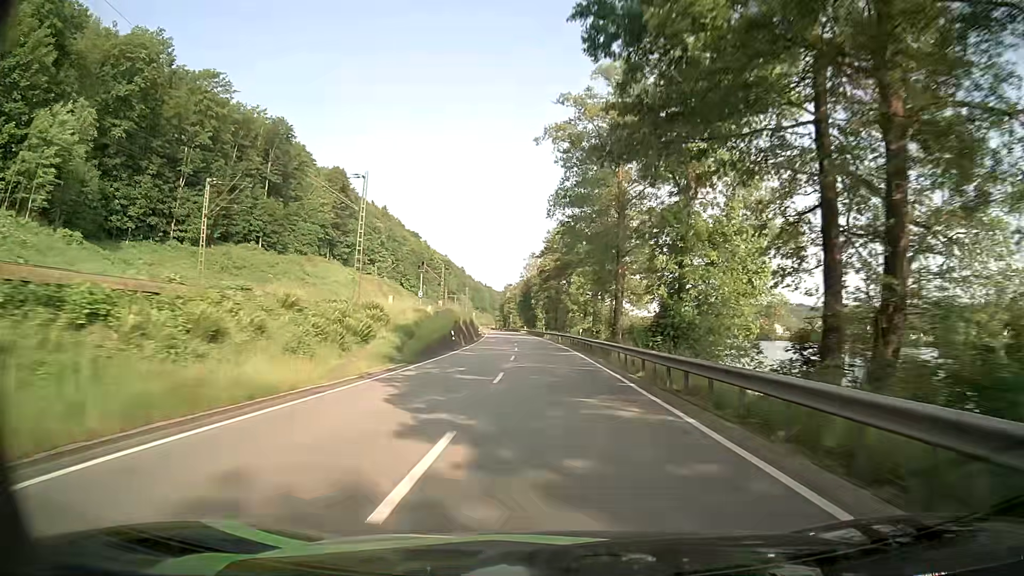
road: primary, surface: asphalt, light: Day
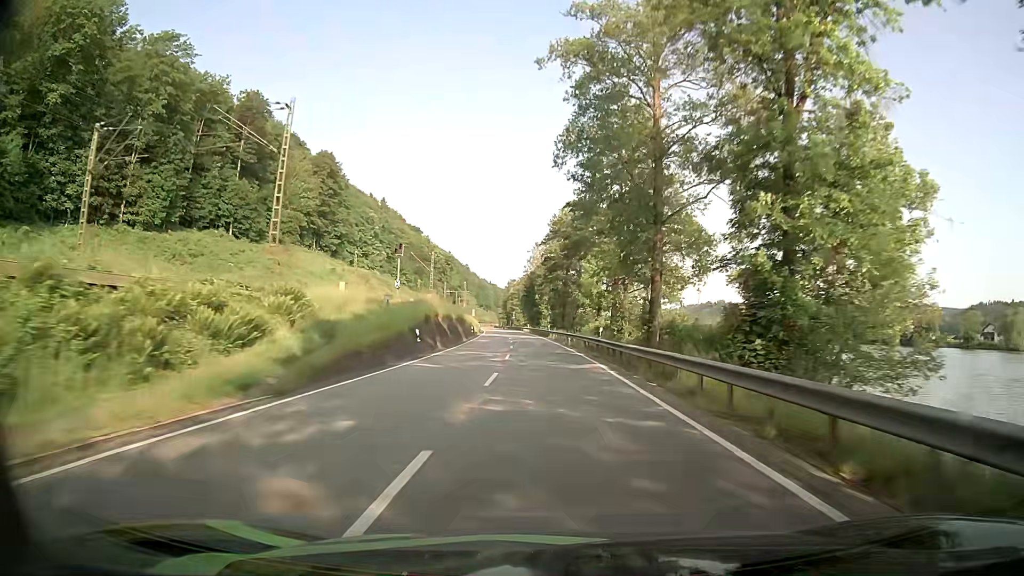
(-0.1, +13.5) m; -1°
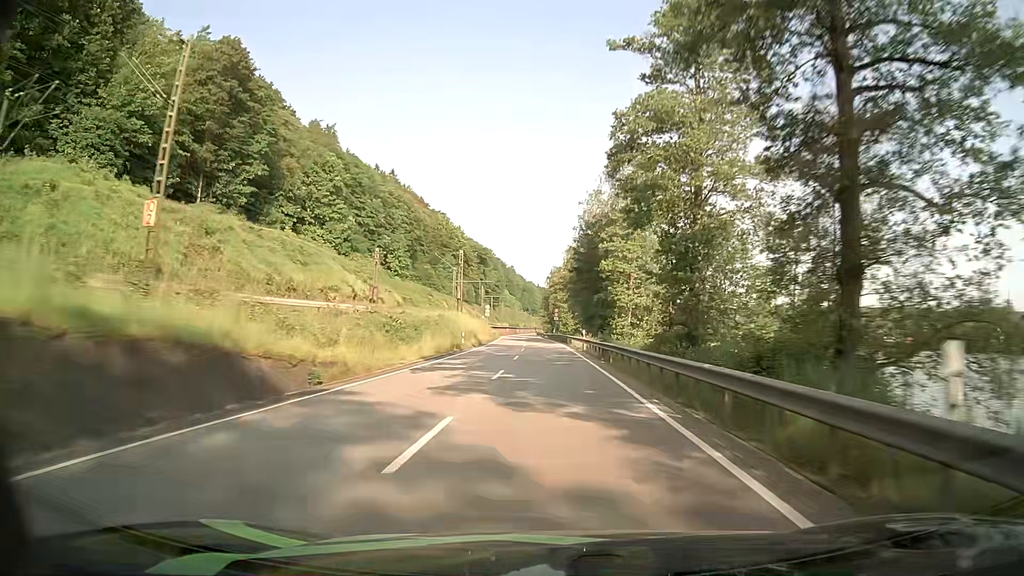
(-2.0, +68.8) m; -4°
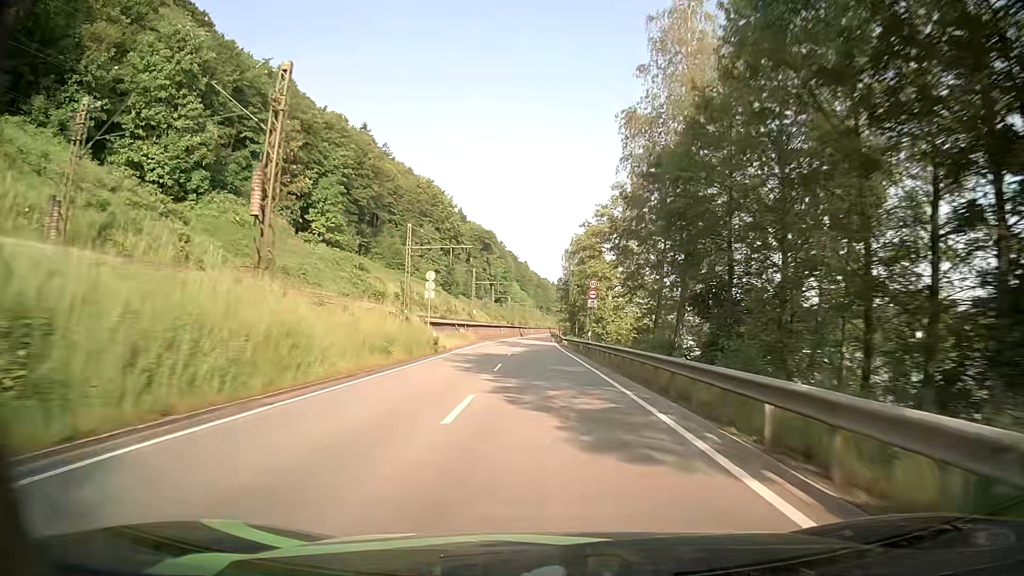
(-0.6, +56.4) m; -1°
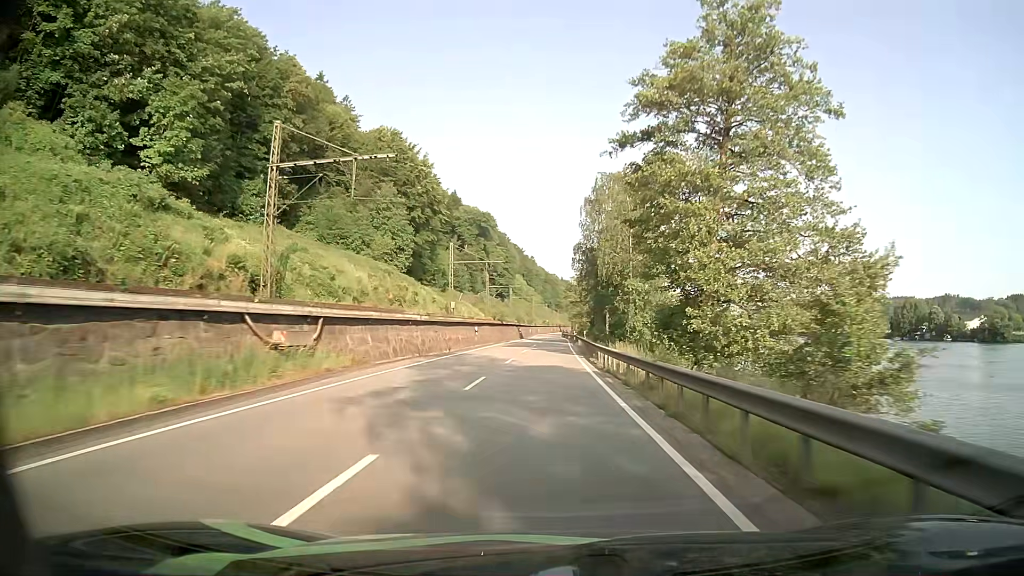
(-0.3, +42.4) m; -1°
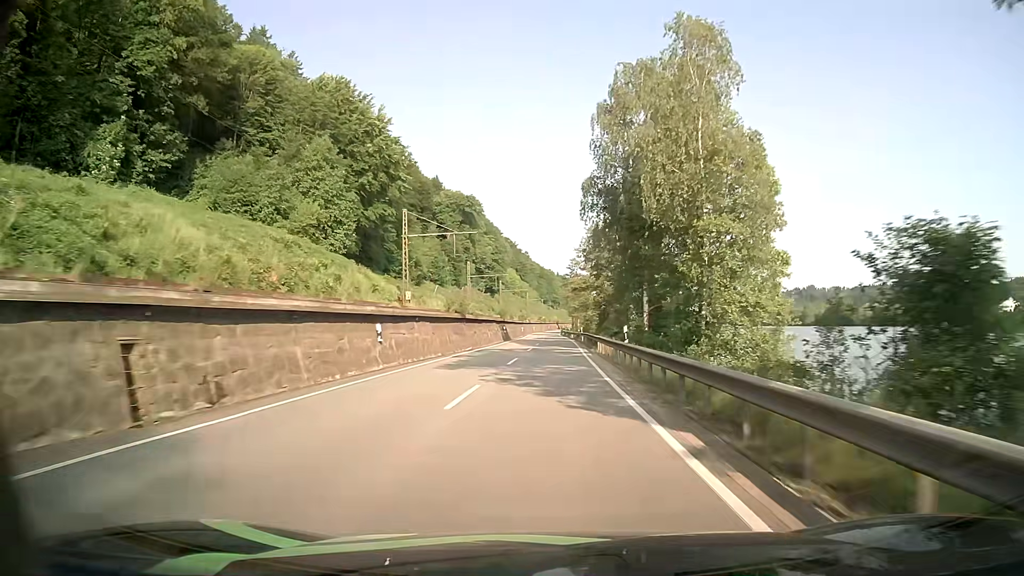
(+0.2, +28.3) m; +1°
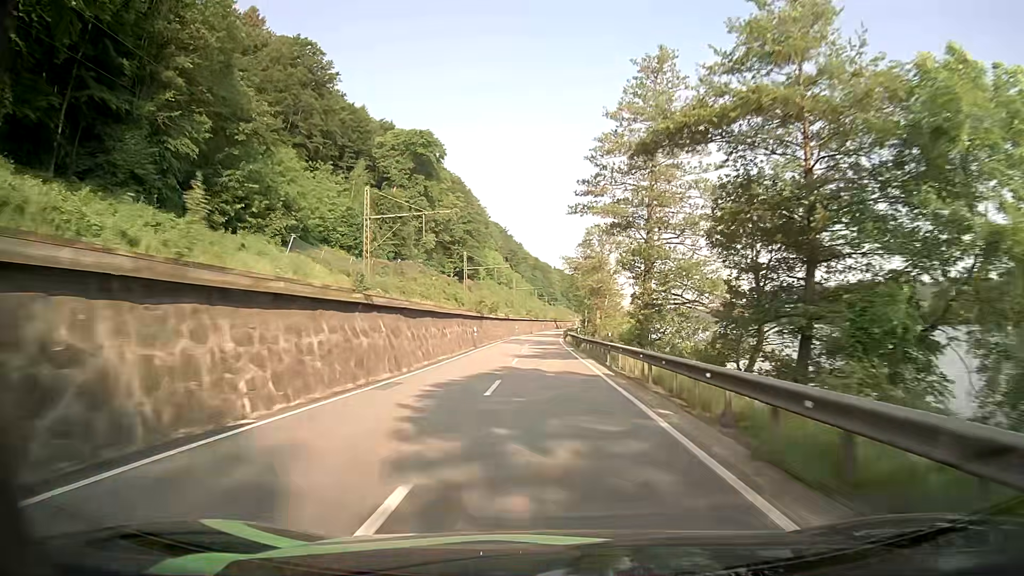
(+0.4, +68.6) m; 0°
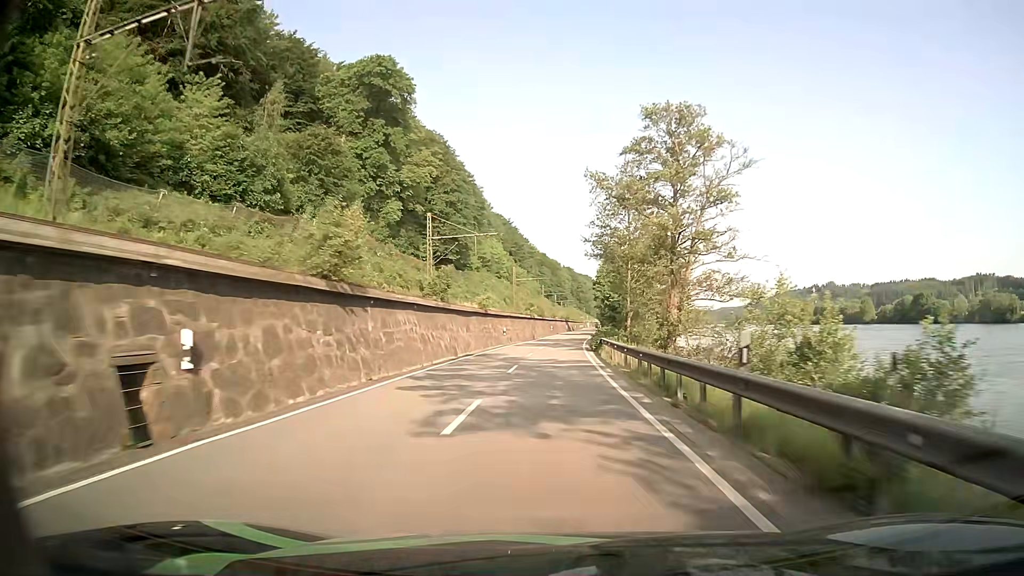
(0.0, +41.1) m; -1°
(0, +10) (0, +20) (0, +30) (+1, +40) (+1, +50) (+2, +60) (+2, +70) (+3, +80) (+4, +90) (+5, +100) m
